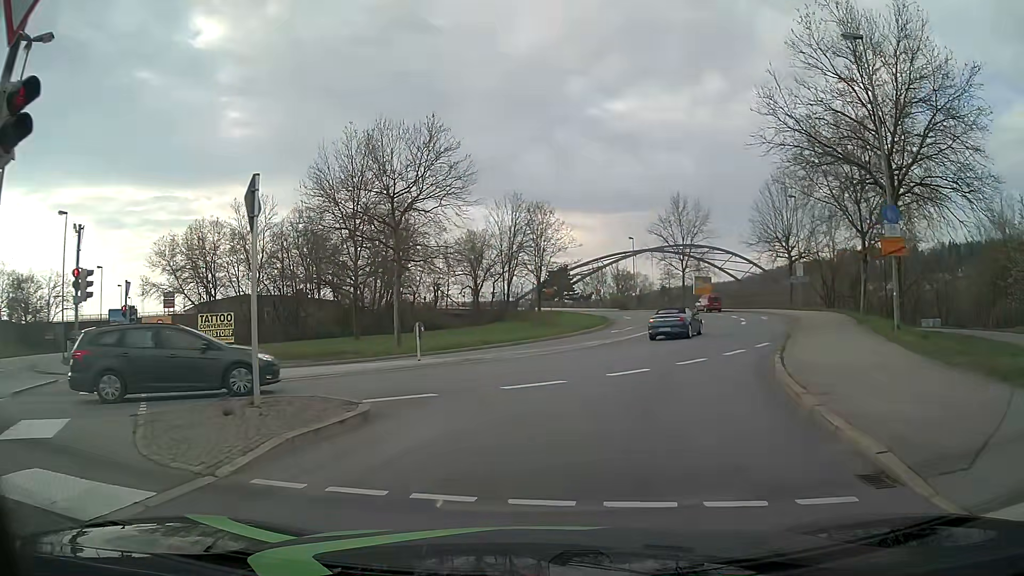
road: primary_link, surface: asphalt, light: Day
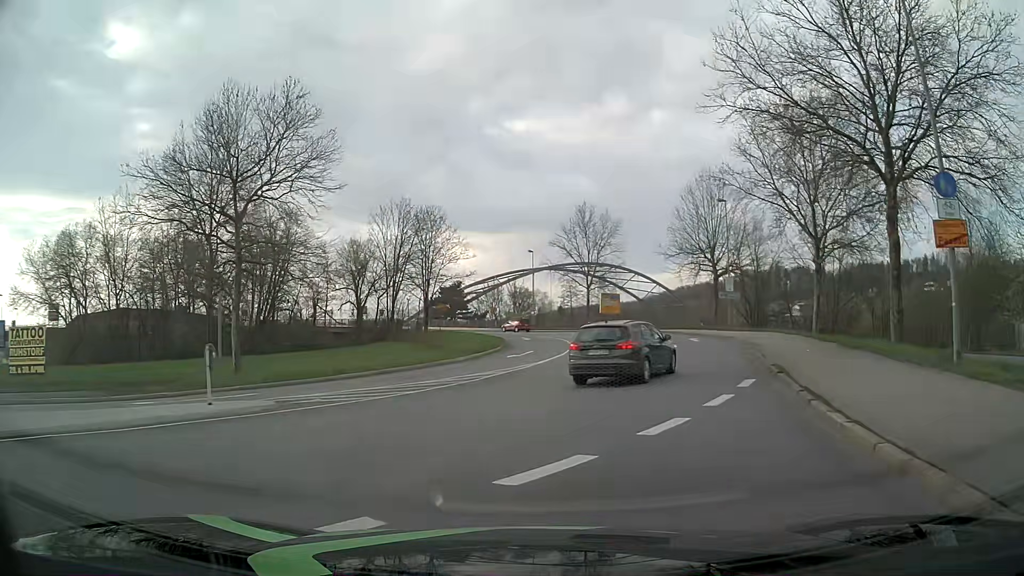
(+0.7, +8.8) m; +9°
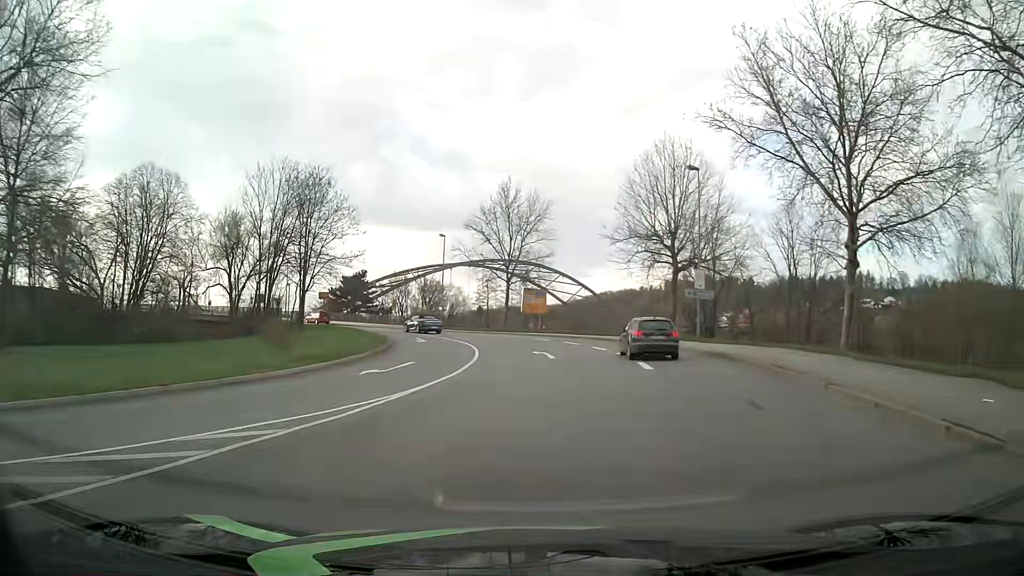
(+1.1, +14.2) m; +7°
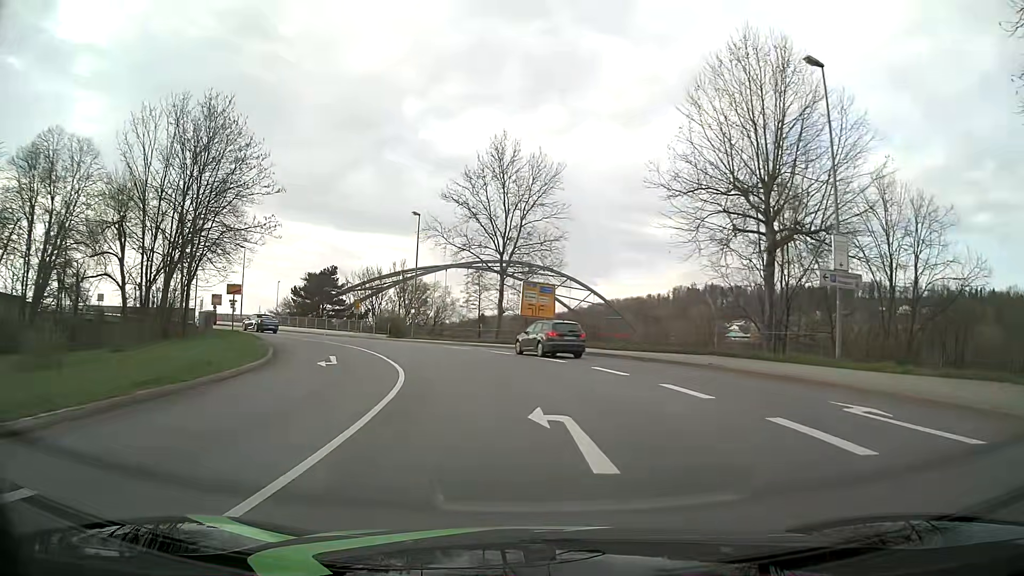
(+0.2, +18.7) m; 0°
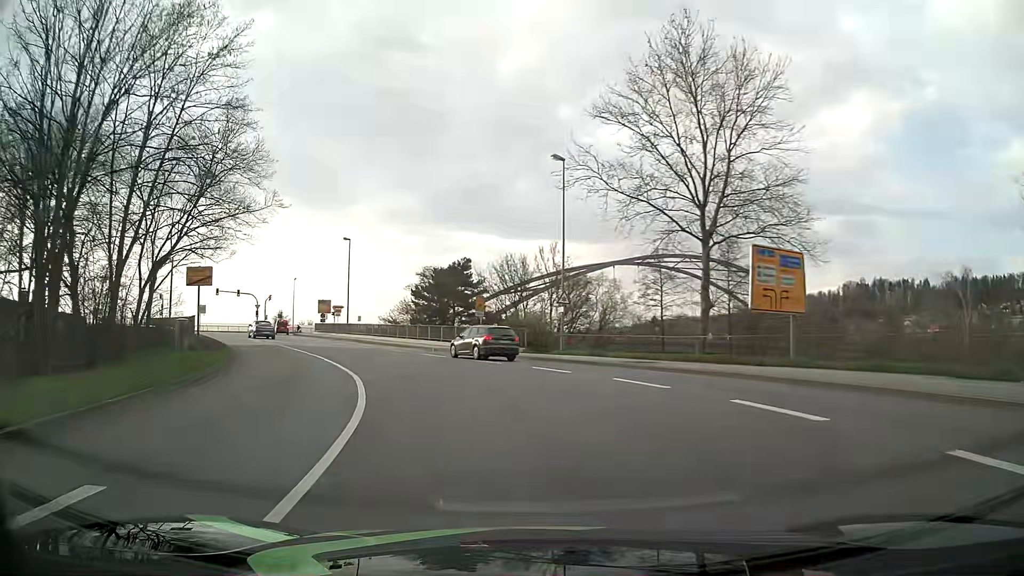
(-1.9, +20.2) m; -14°
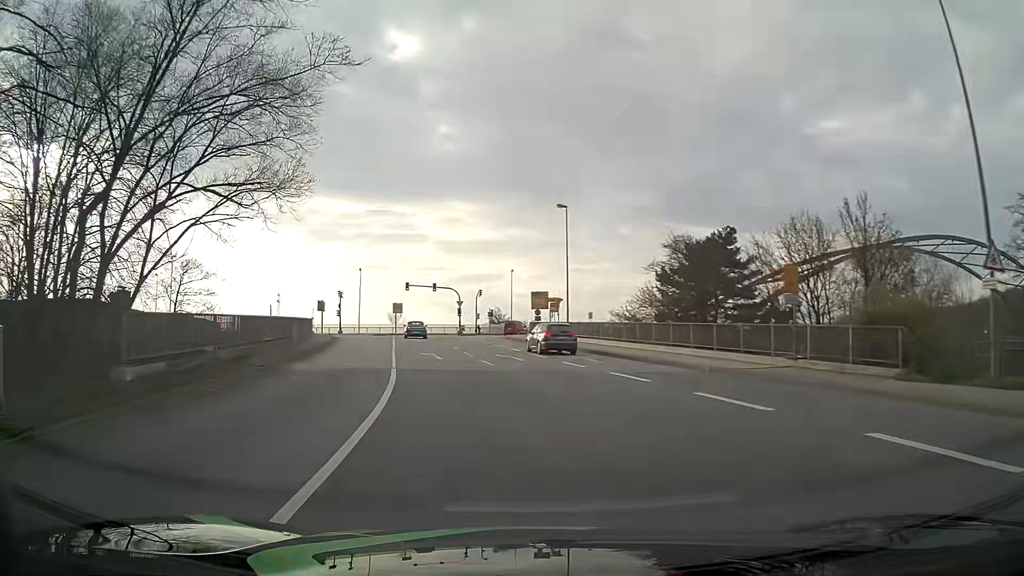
(-3.3, +19.4) m; -20°
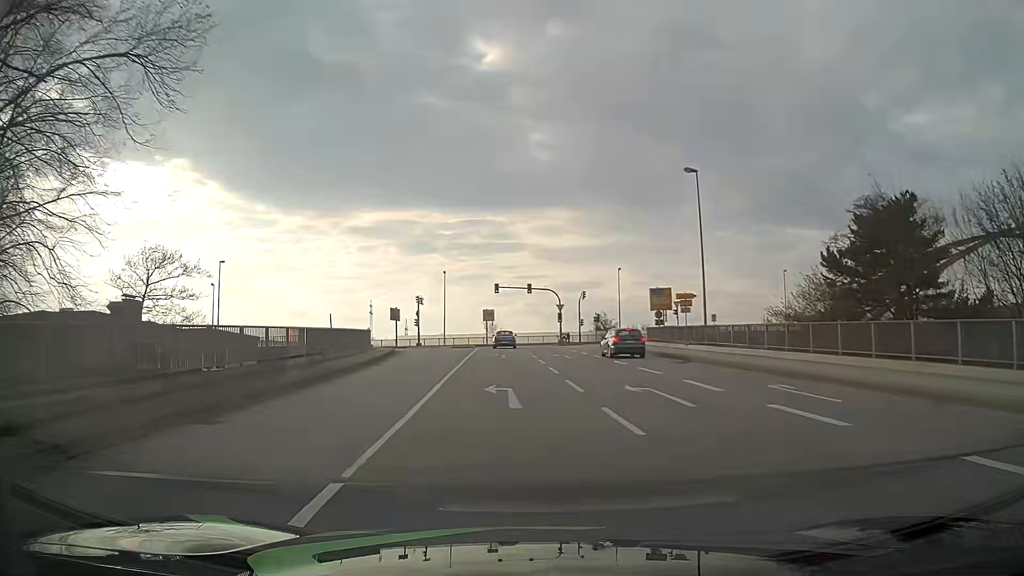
(-1.2, +13.3) m; -9°
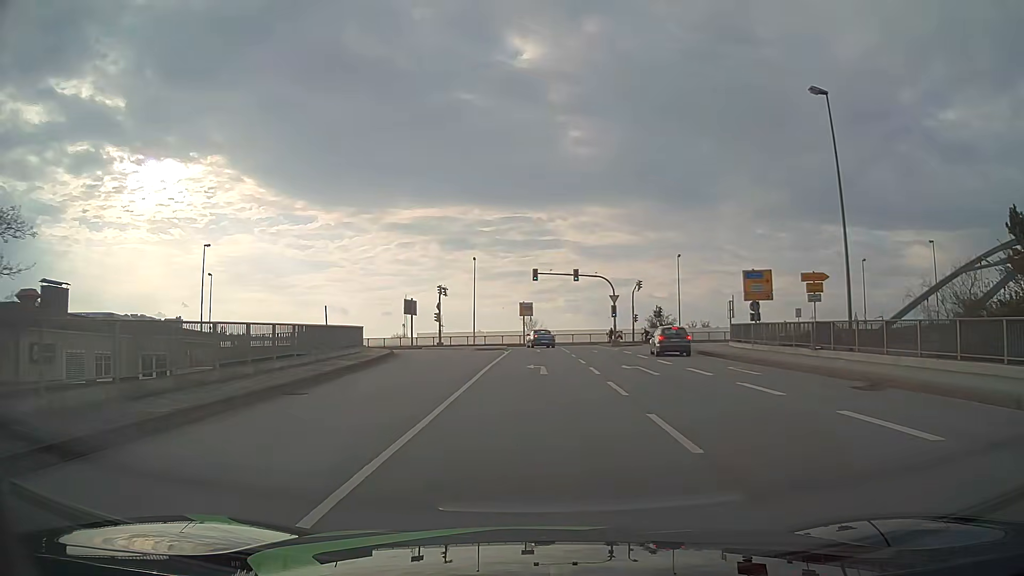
(-0.6, +13.6) m; -4°
(0, +10) (0, +20) (0, +30) (0, +40) (0, +50) (-2, +60) (-8, +68) (-17, +72) (-27, +73) (-36, +74) m
